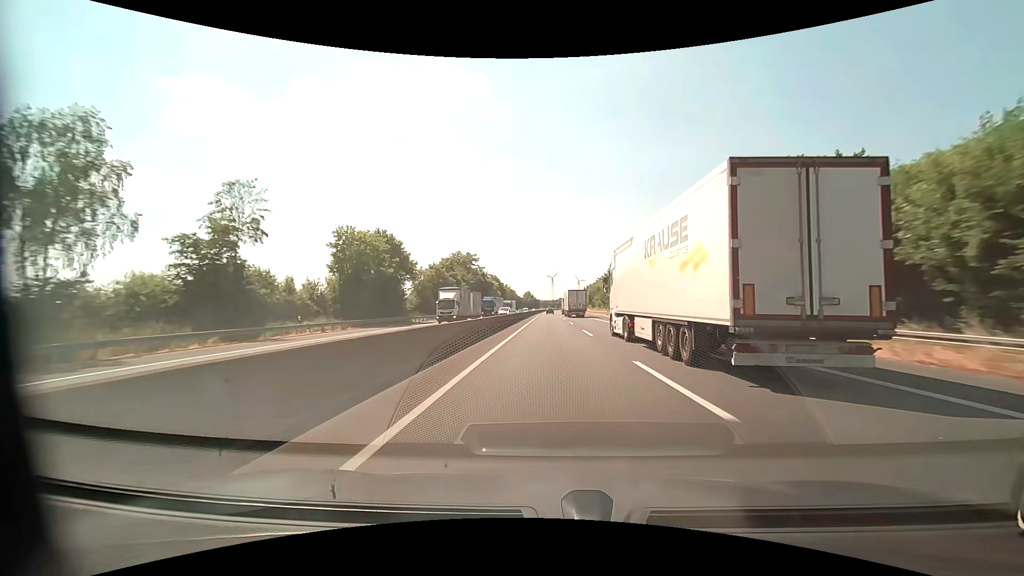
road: motorway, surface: asphalt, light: Day
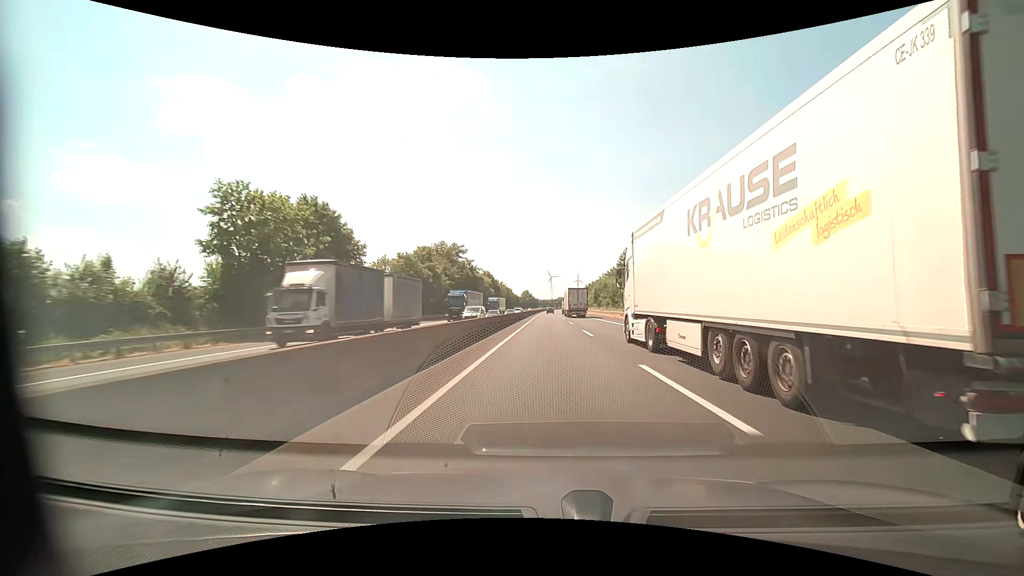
(0.0, +19.1) m; 0°
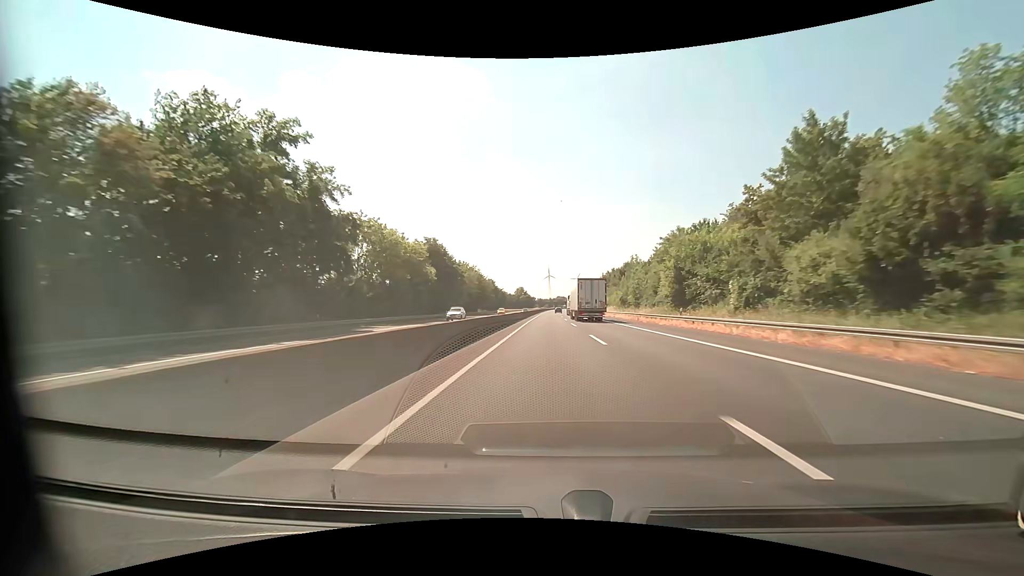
(+0.1, +79.0) m; 0°
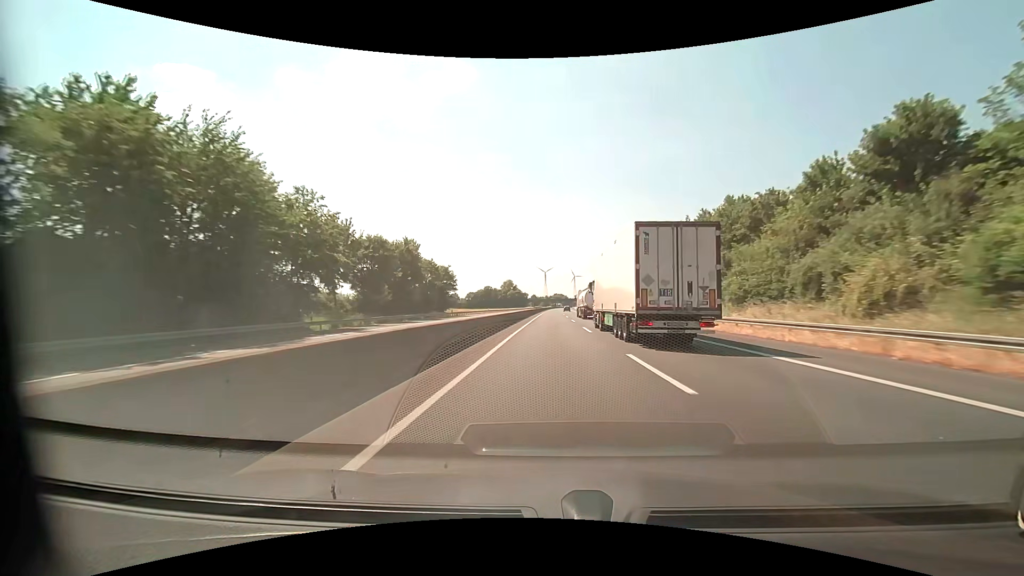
(+0.1, +101.7) m; 0°
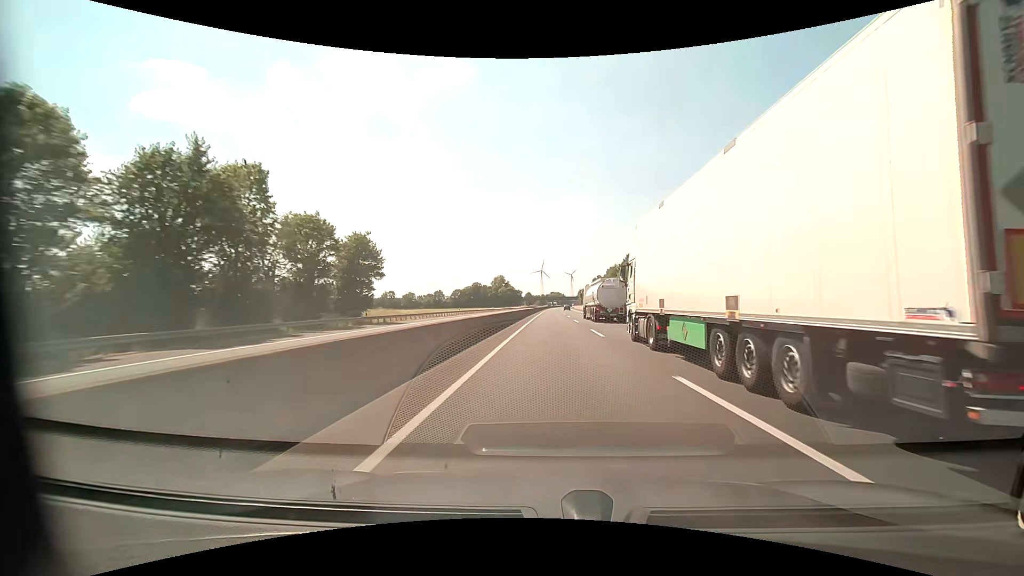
(+0.1, +41.1) m; 0°
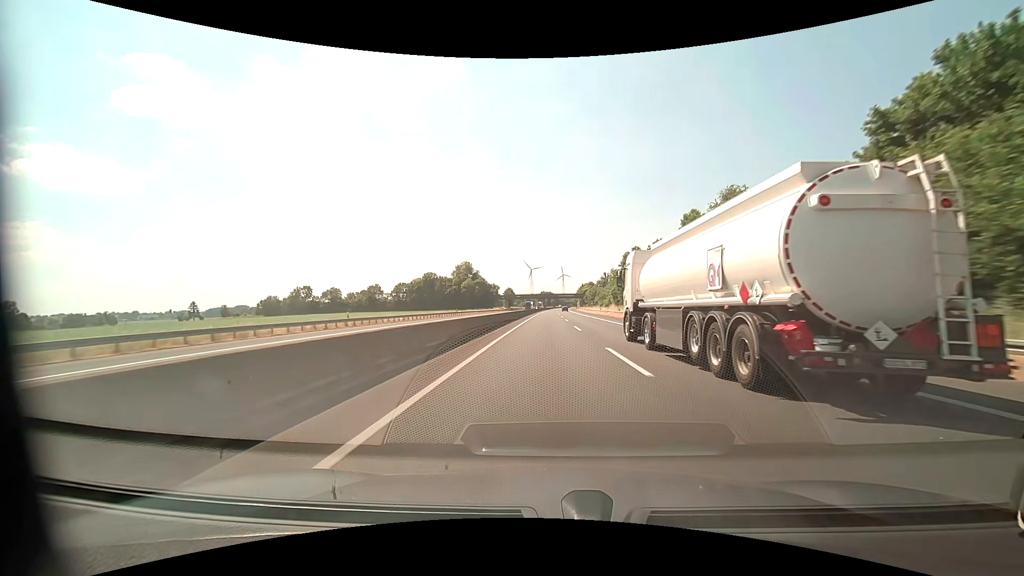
(+1.2, +103.0) m; +1°
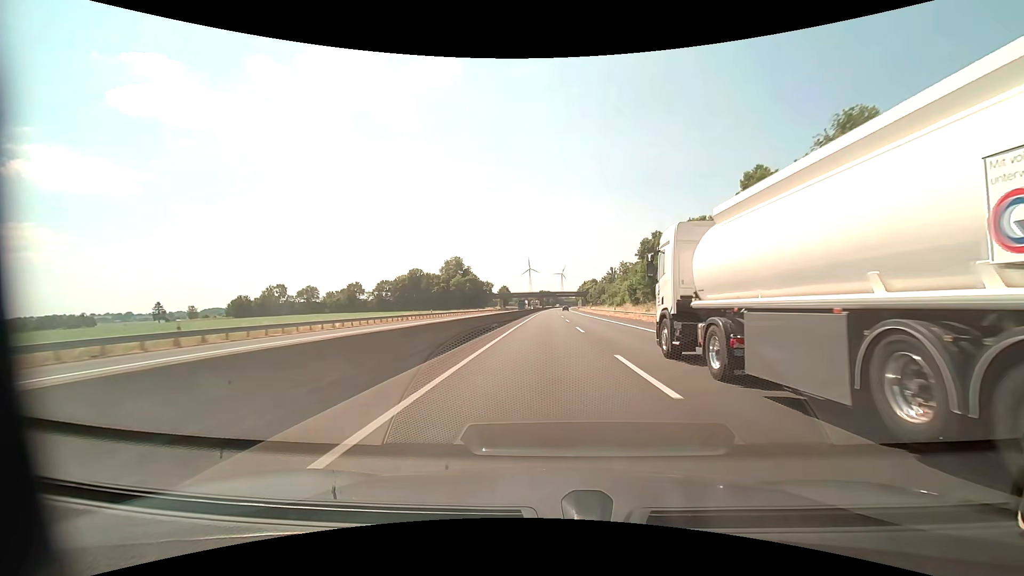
(0.0, +20.6) m; 0°
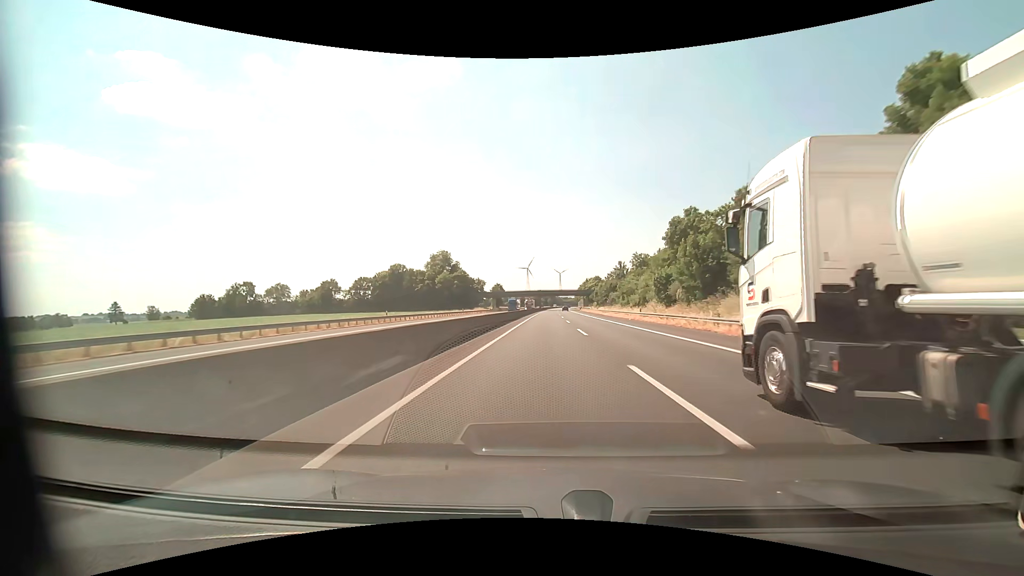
(+0.1, +20.7) m; 0°
(0, +10) (0, +20) (0, +30) (0, +40) (0, +50) (+1, +60) (+1, +70) (+1, +80) (+1, +90) (+2, +100) m
